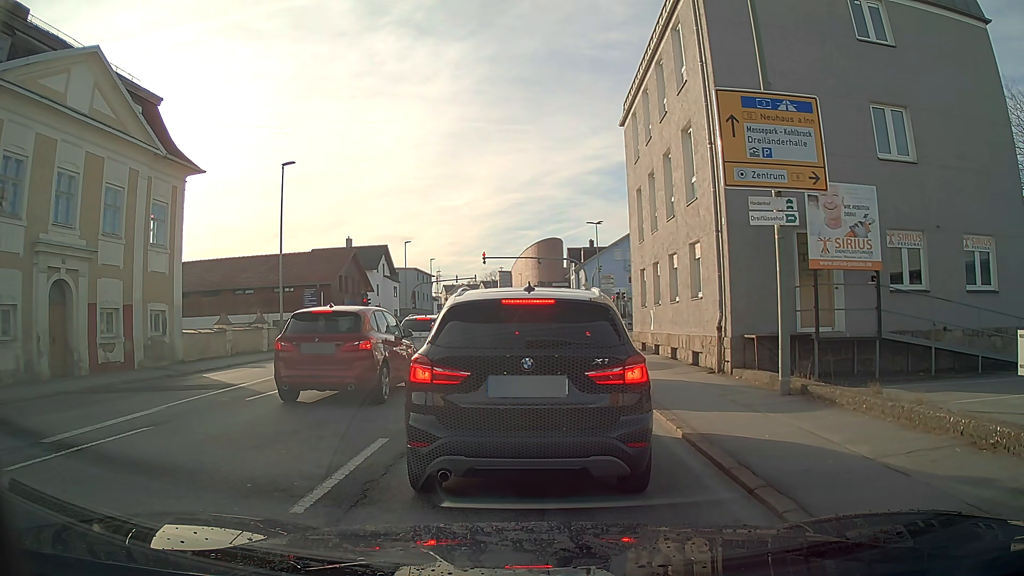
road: tertiary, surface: asphalt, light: Day
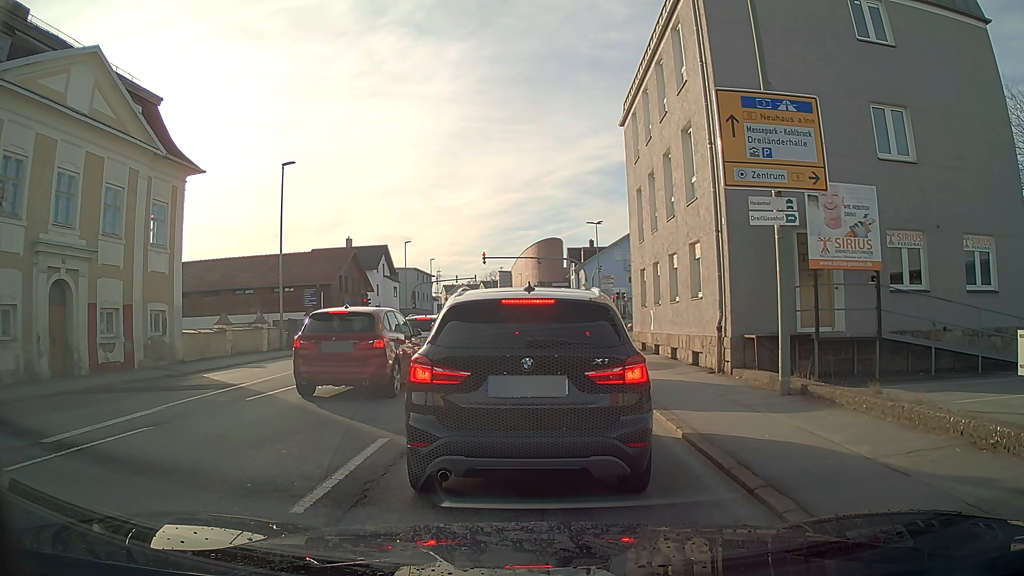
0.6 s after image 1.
(0.0, 0.0) m; 0°
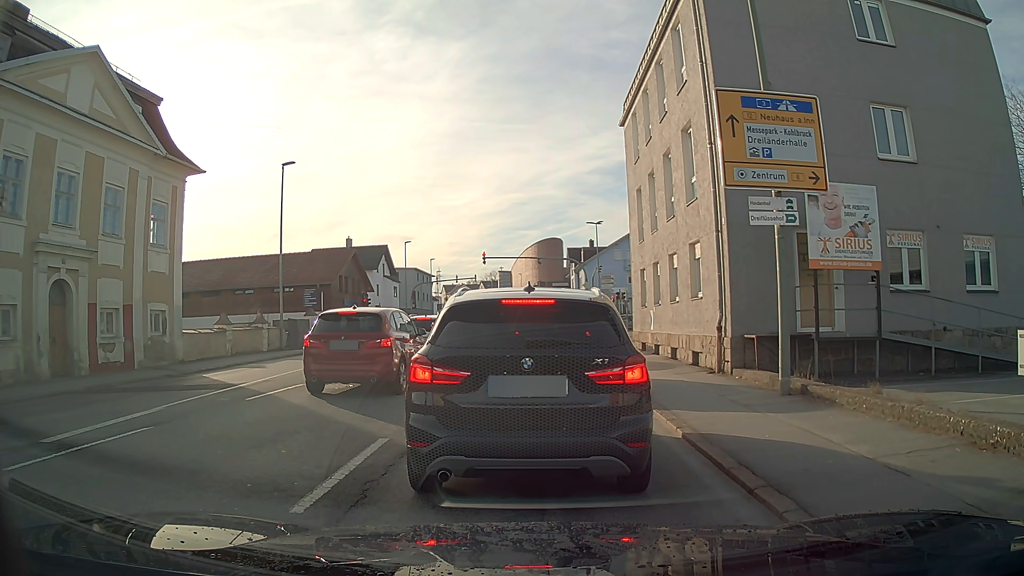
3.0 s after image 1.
(0.0, 0.0) m; 0°
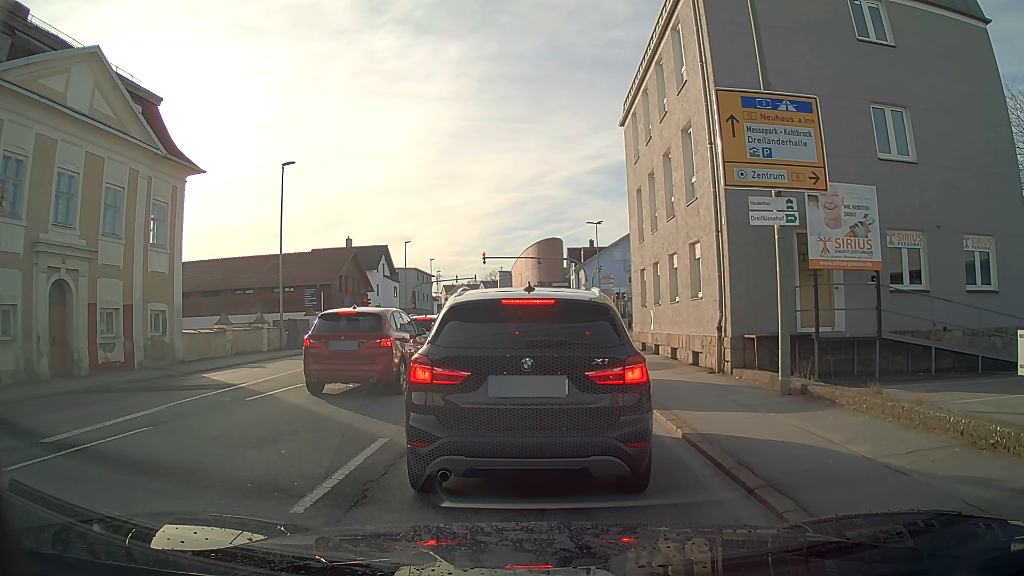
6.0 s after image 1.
(0.0, 0.0) m; 0°
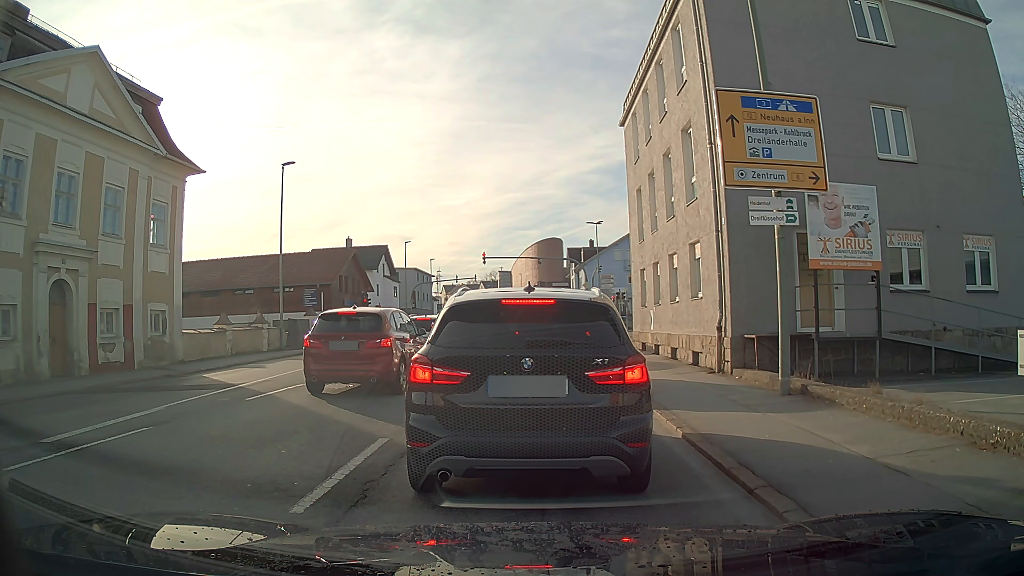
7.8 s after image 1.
(0.0, 0.0) m; 0°
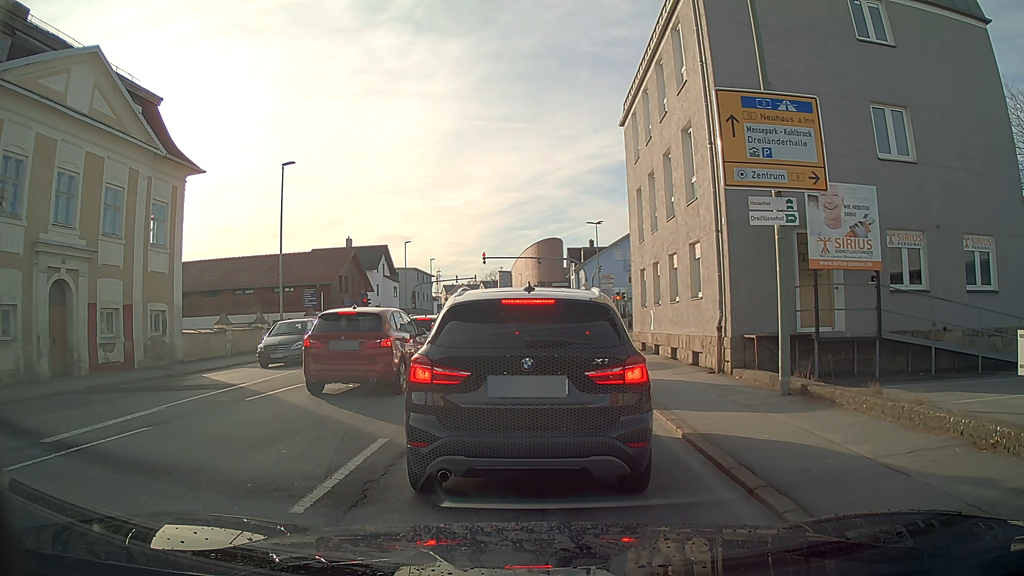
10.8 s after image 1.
(0.0, 0.0) m; 0°
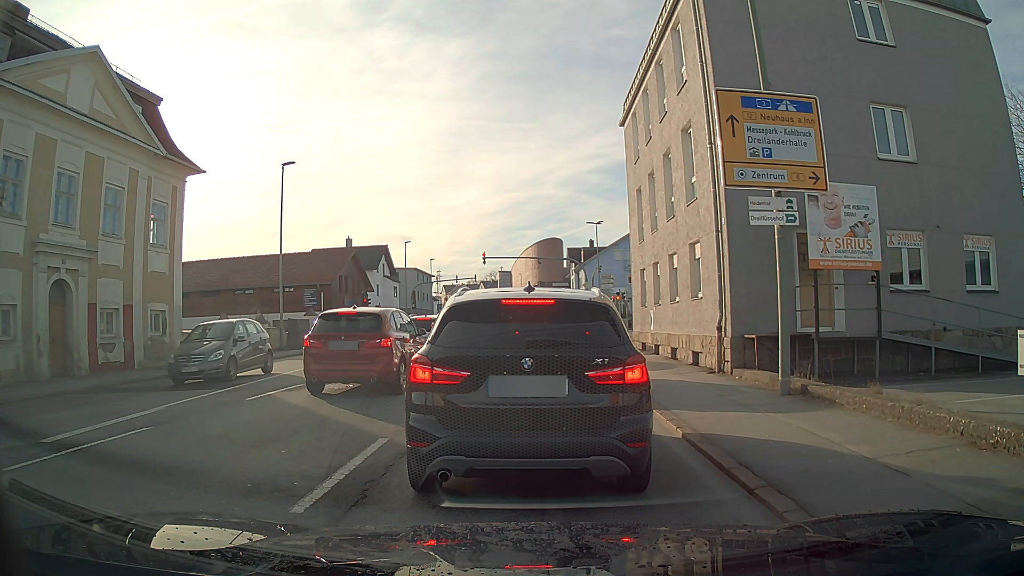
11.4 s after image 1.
(0.0, 0.0) m; 0°
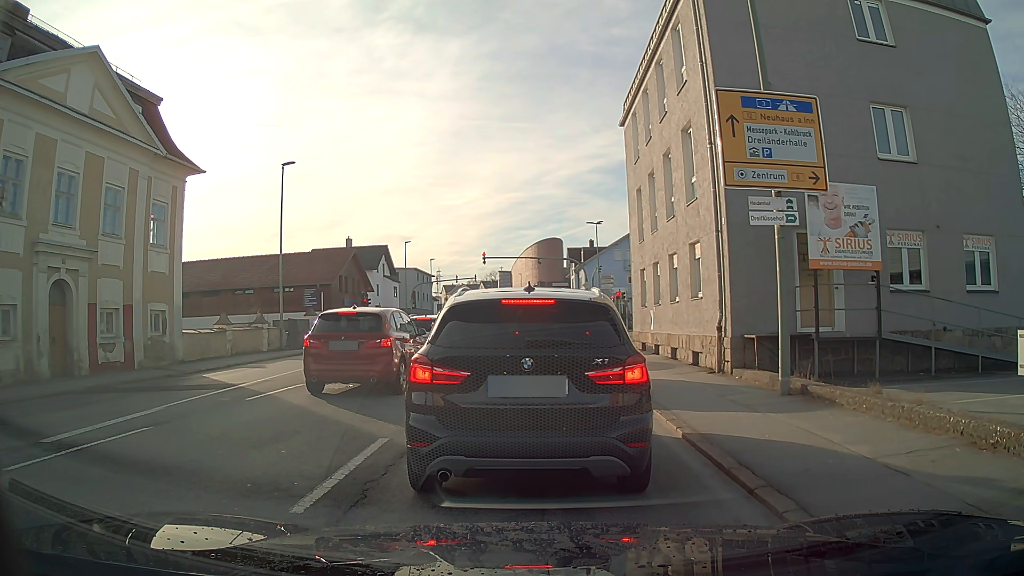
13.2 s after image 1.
(0.0, 0.0) m; 0°
(0, +10) (0, +20) (0, +30) (+1, +40) (+1, +50) (+2, +60) (+2, +70) (+2, +80) (+1, +90) (+1, +100) m
